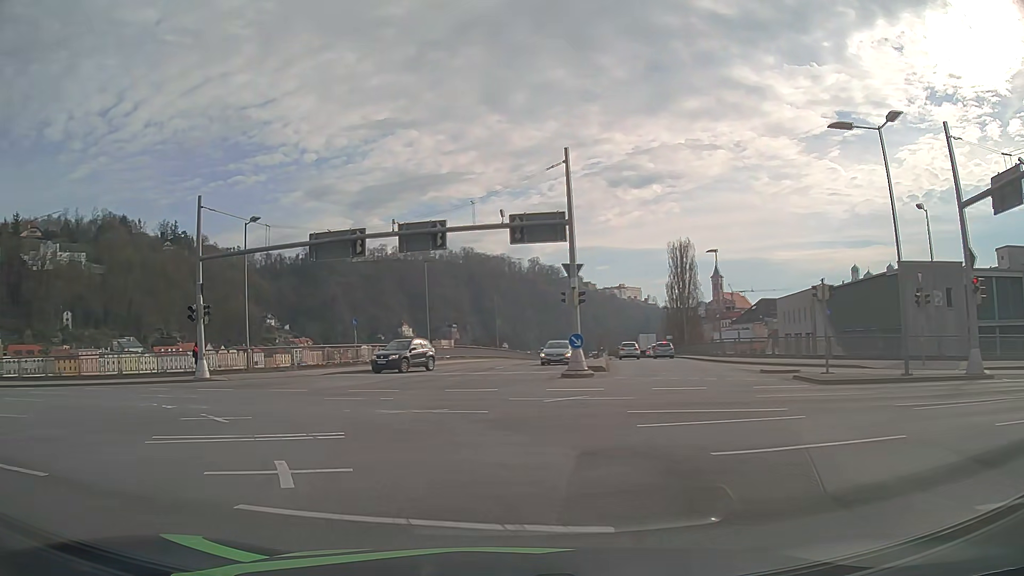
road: primary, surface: asphalt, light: Day
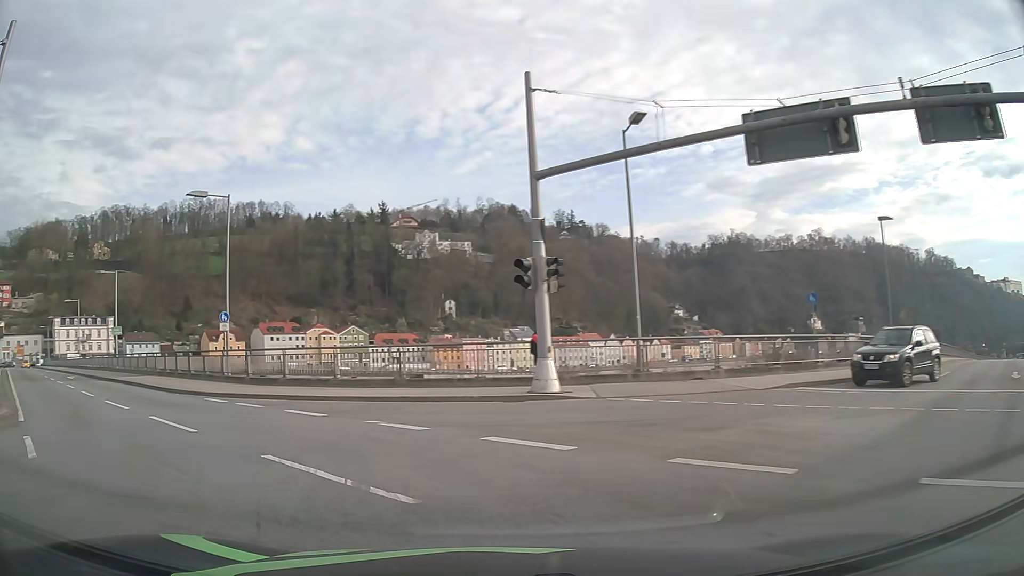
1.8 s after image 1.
(-4.1, +14.0) m; -35°
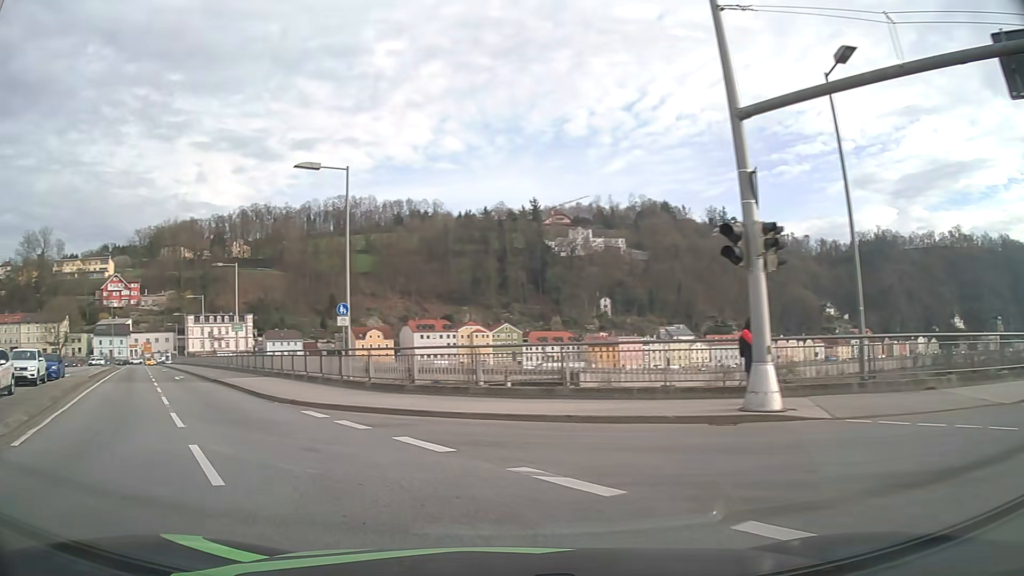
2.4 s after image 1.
(-0.5, +4.7) m; -14°
